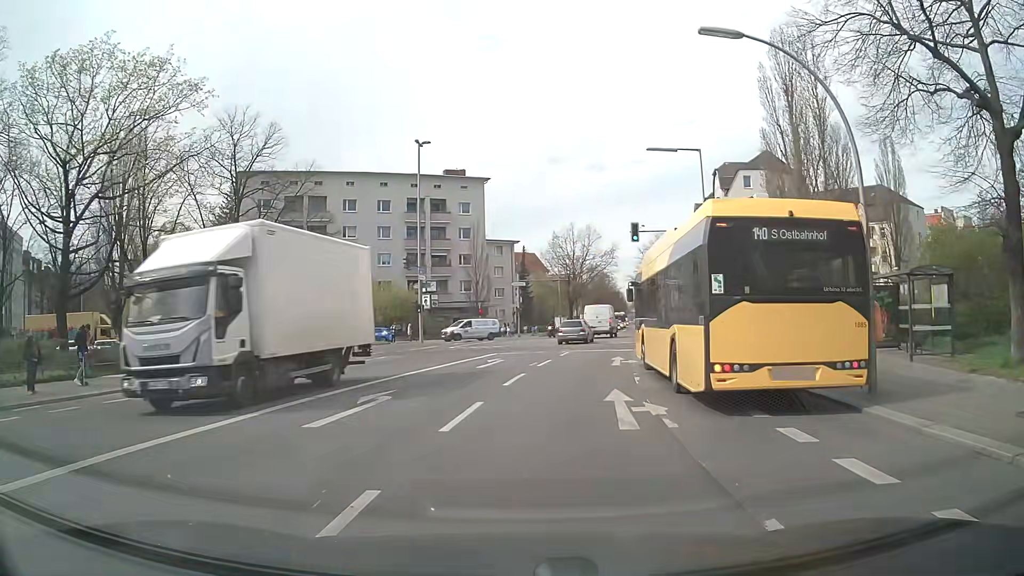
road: secondary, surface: asphalt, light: Day
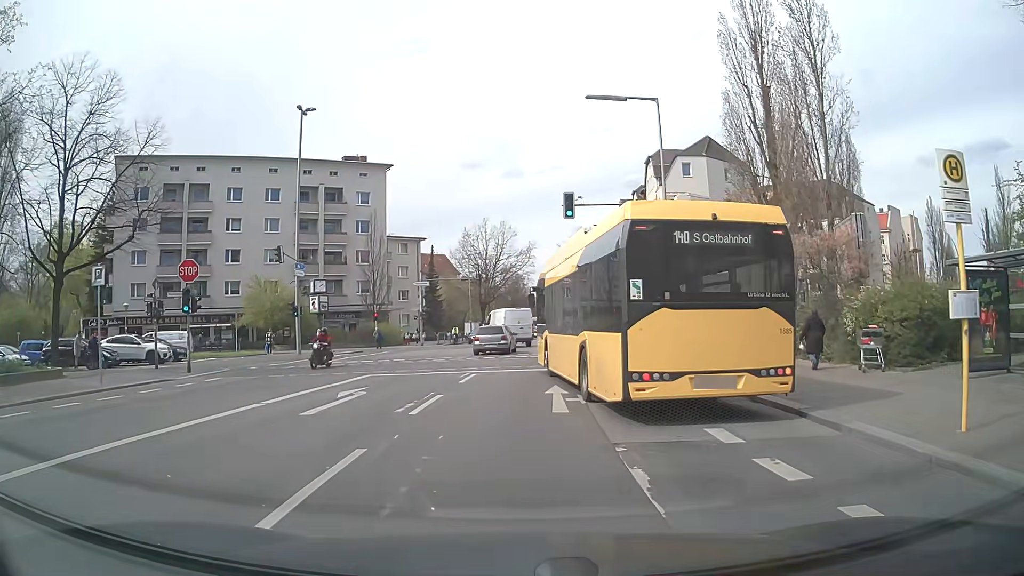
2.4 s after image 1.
(+0.5, +9.6) m; +6°
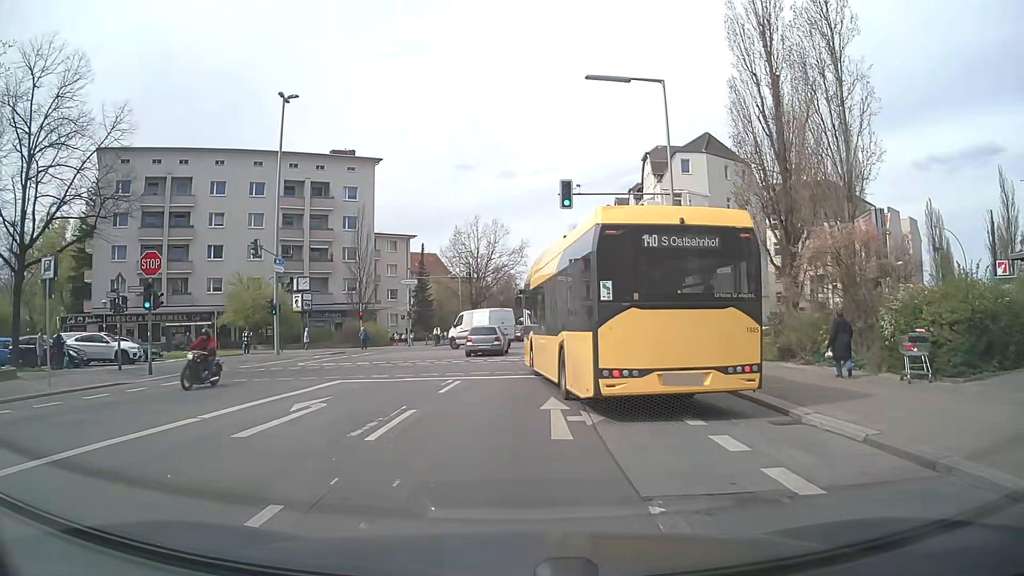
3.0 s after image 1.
(0.0, +2.5) m; +1°
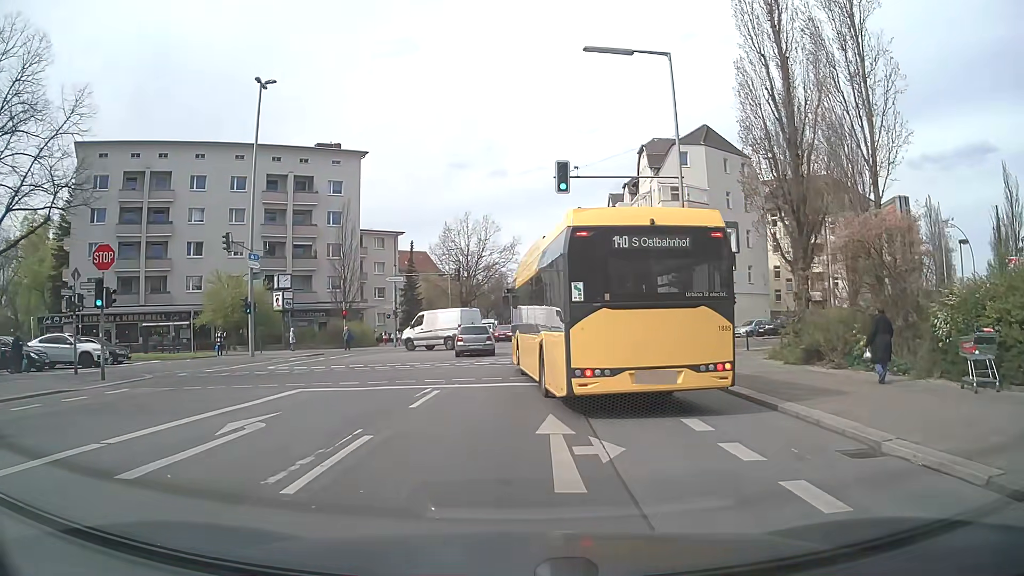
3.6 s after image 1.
(0.0, +2.7) m; +1°
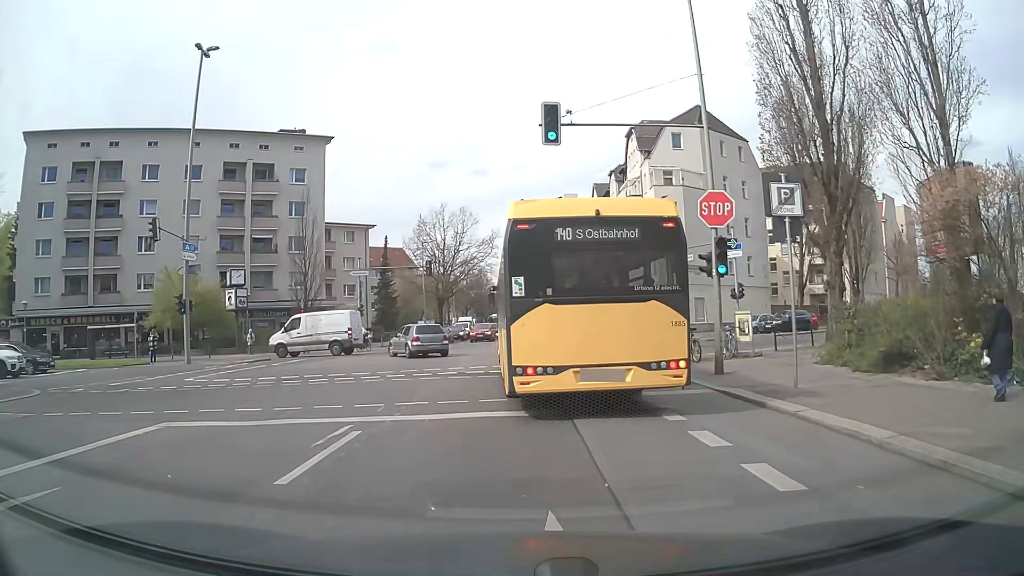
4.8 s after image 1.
(0.0, +5.6) m; +1°
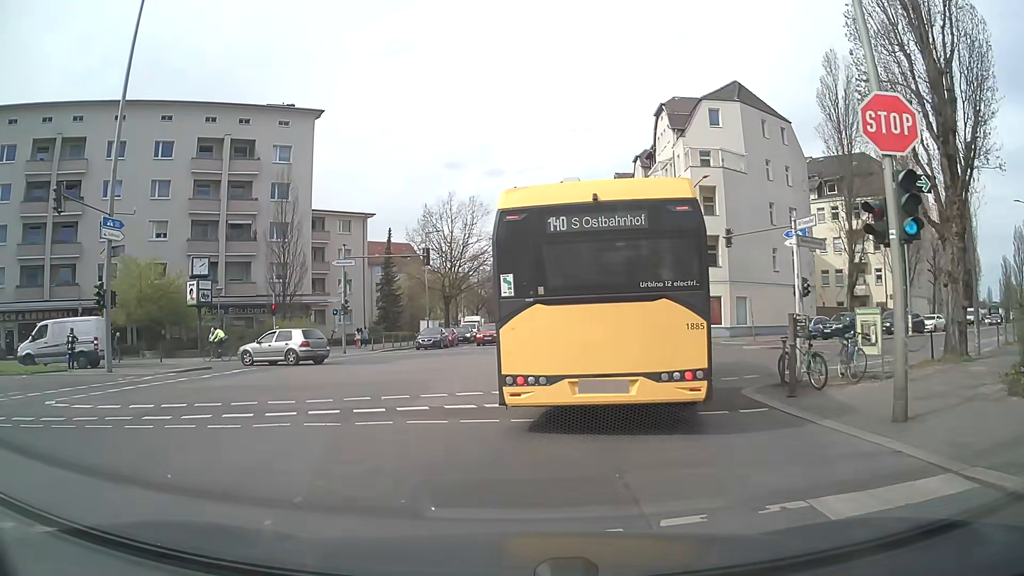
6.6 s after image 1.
(-0.1, +7.7) m; -1°
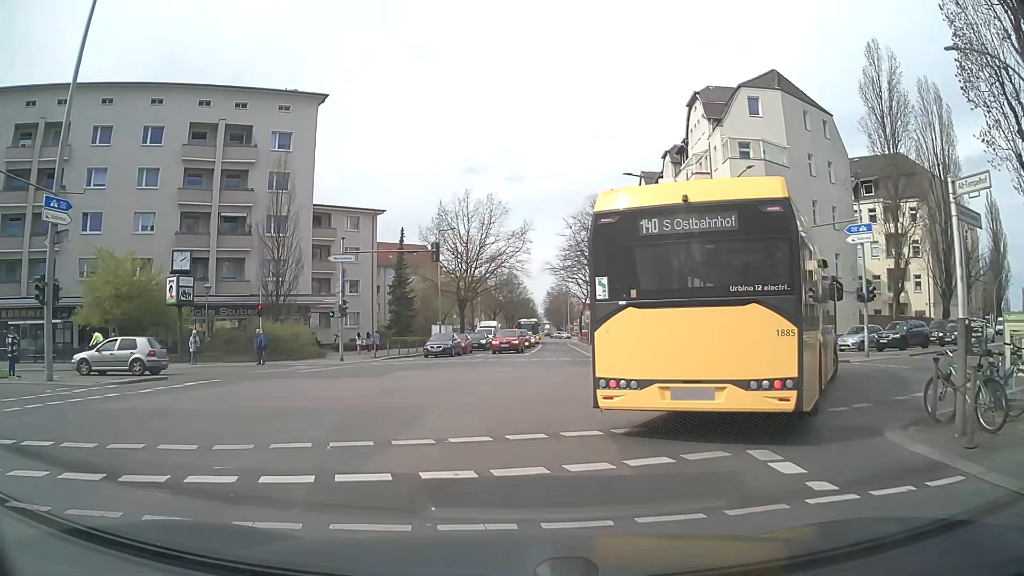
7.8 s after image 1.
(-0.1, +4.9) m; -2°
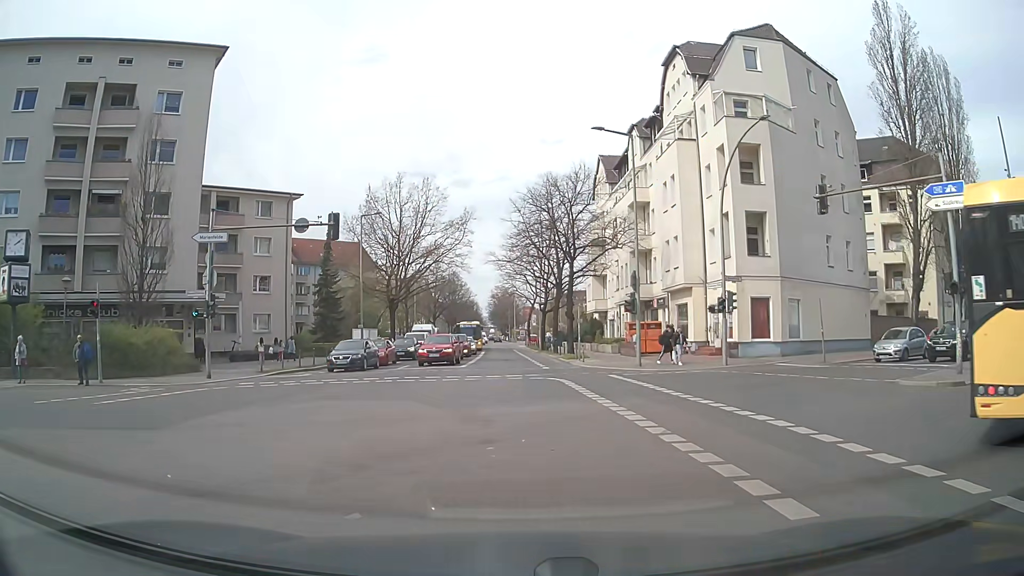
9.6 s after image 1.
(+0.5, +10.6) m; +5°
(0, +10) (0, +20) (0, +30) (0, +40) (-1, +50) (-1, +60) (-1, +70) (-1, +80) (-1, +90) (-2, +100) m
